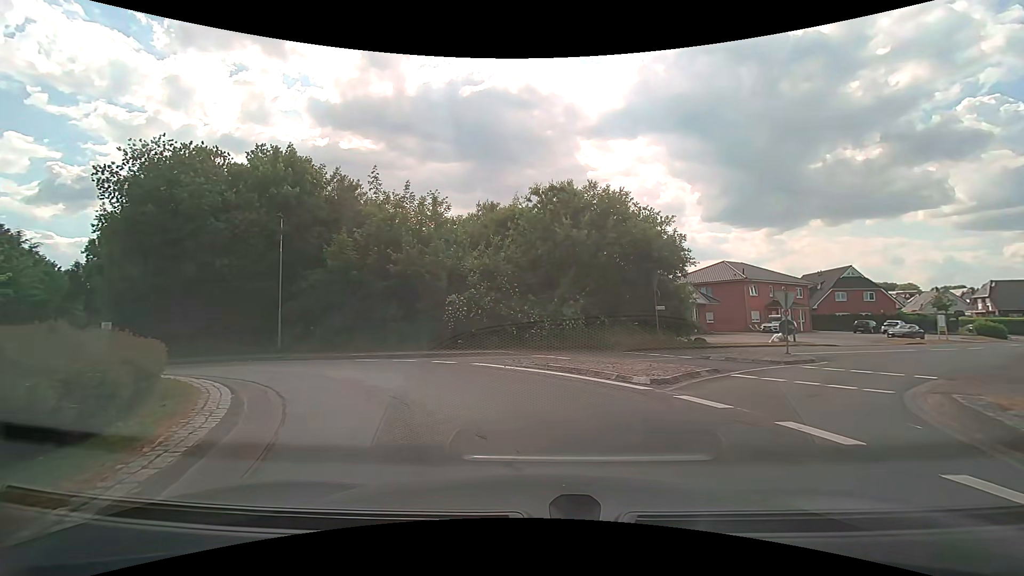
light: Day
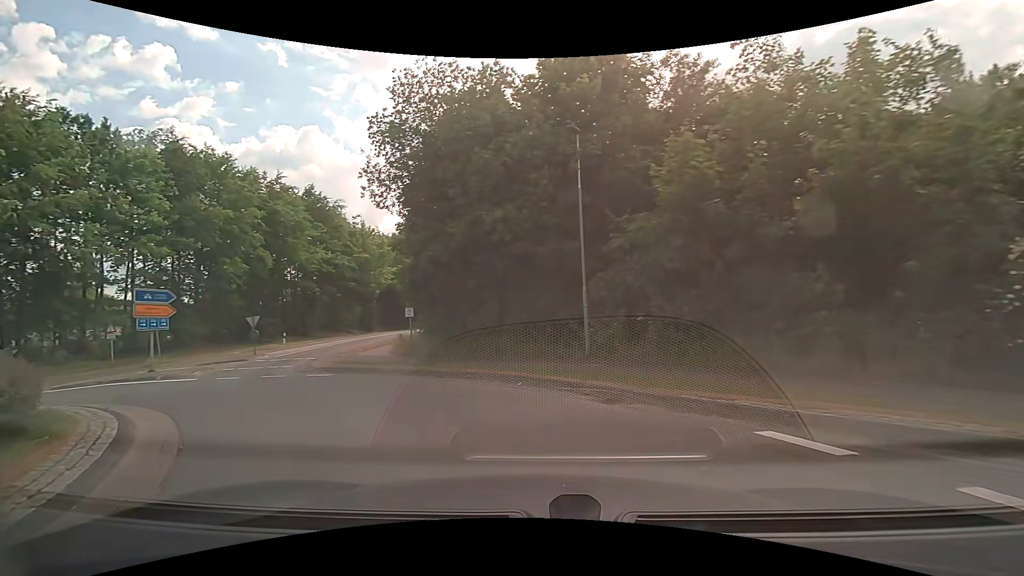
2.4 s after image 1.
(-3.5, +12.7) m; -37°
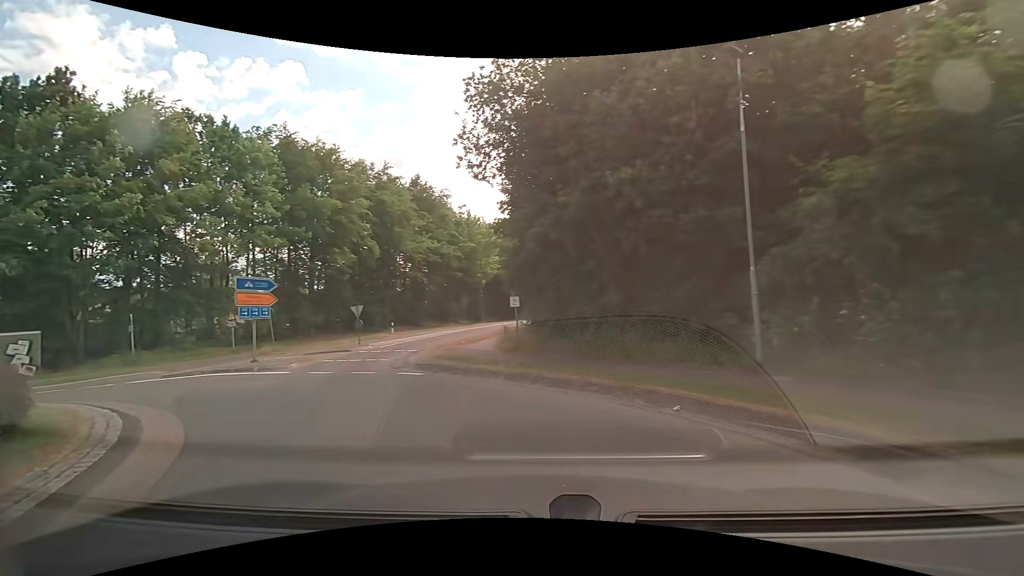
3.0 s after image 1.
(-0.4, +3.3) m; -12°
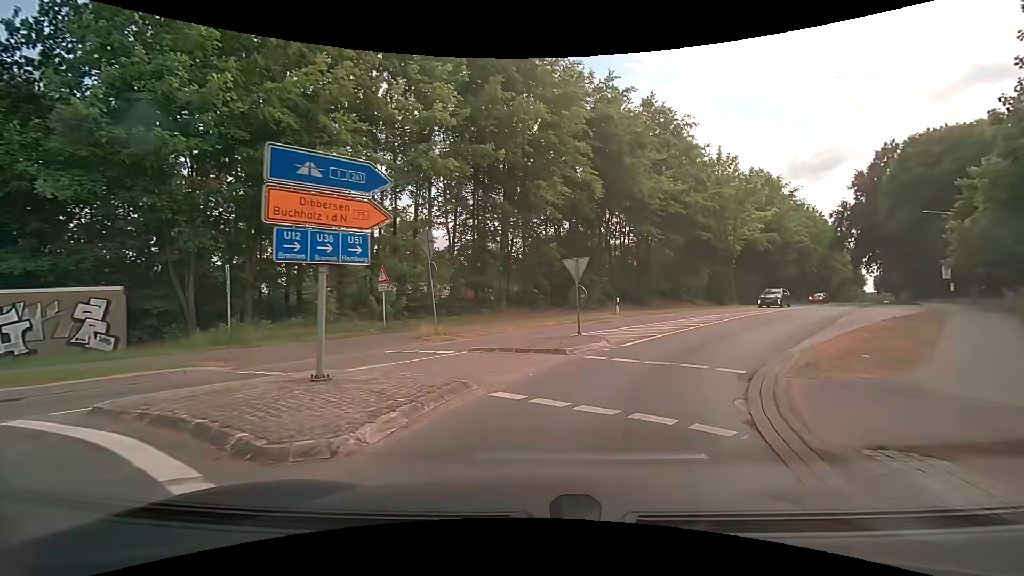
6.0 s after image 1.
(-5.6, +14.8) m; -25°
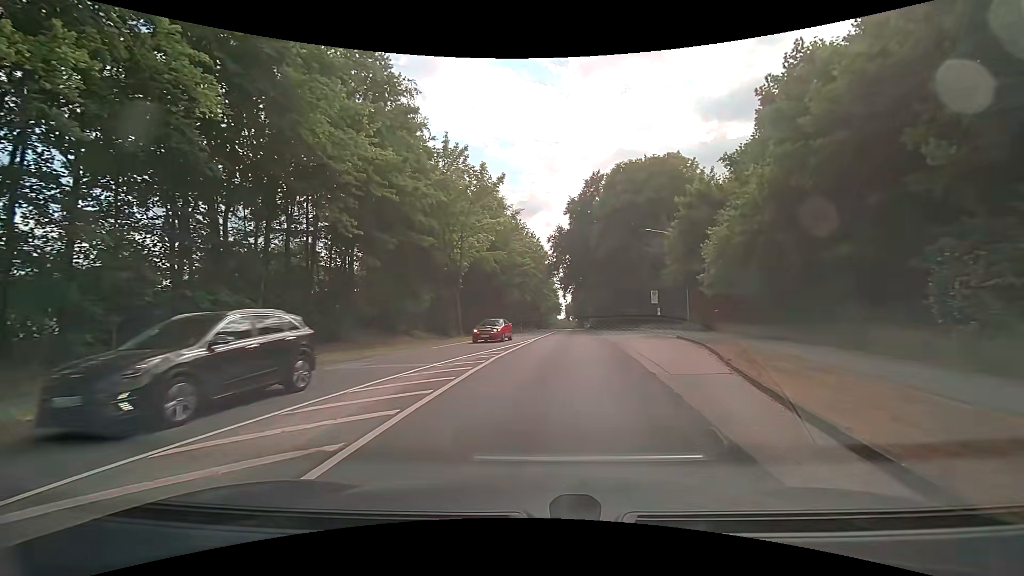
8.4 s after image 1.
(+4.0, +13.9) m; +30°
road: secondary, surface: asphalt
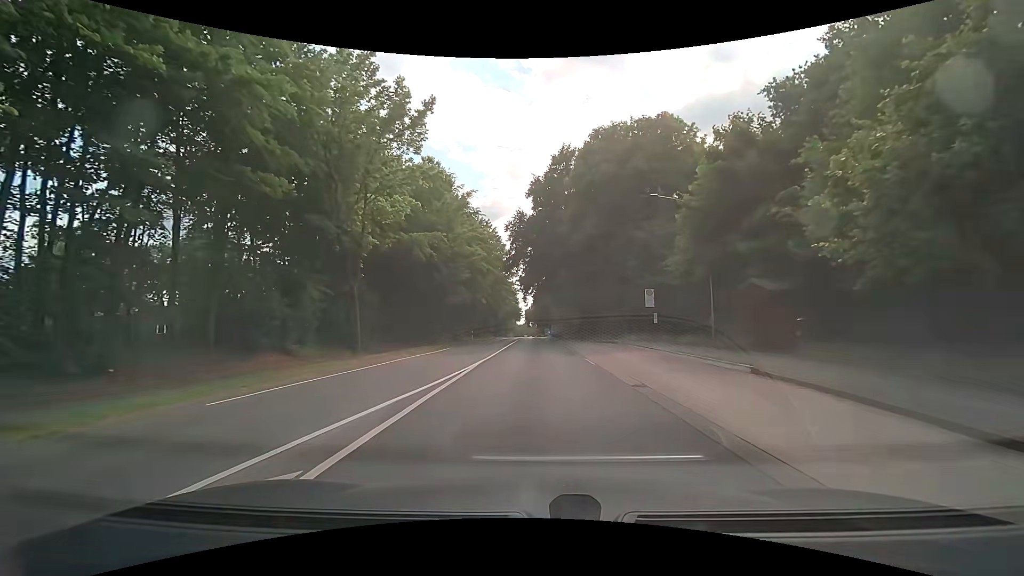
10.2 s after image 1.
(+0.8, +13.5) m; +6°
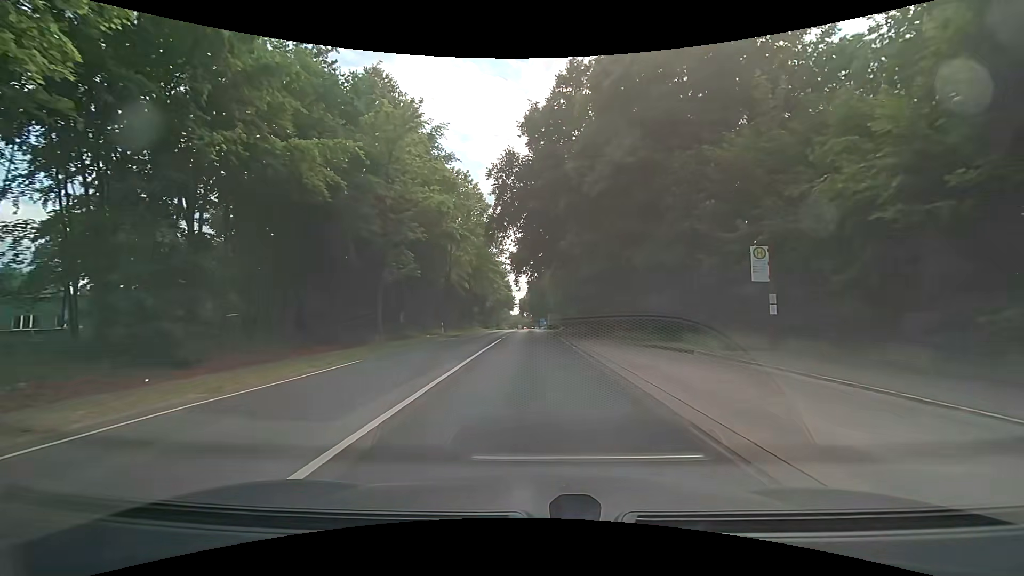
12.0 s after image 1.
(0.0, +16.6) m; +1°
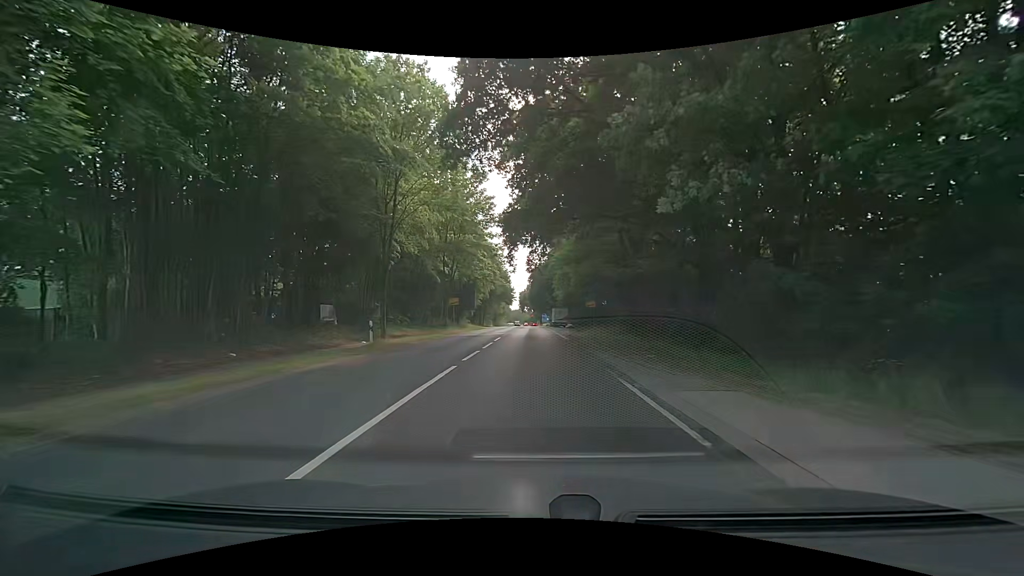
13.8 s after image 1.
(-0.1, +19.1) m; -1°
